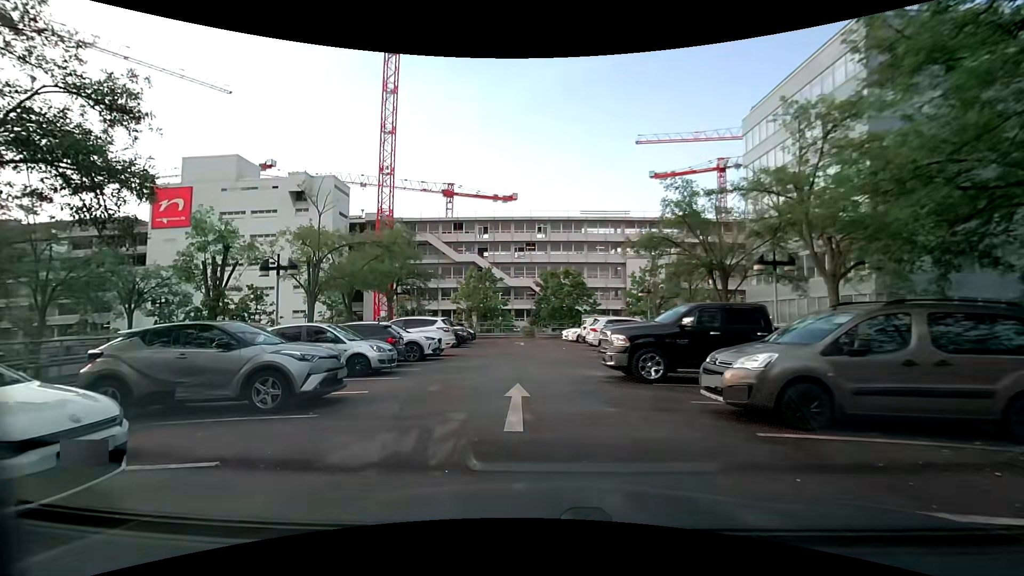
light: Day
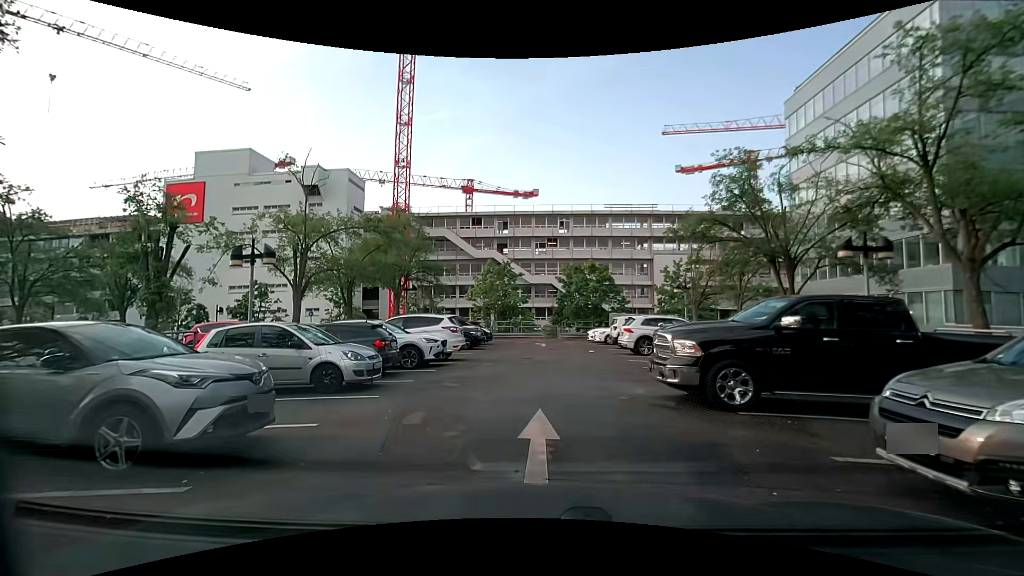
(-0.1, +3.4) m; -2°
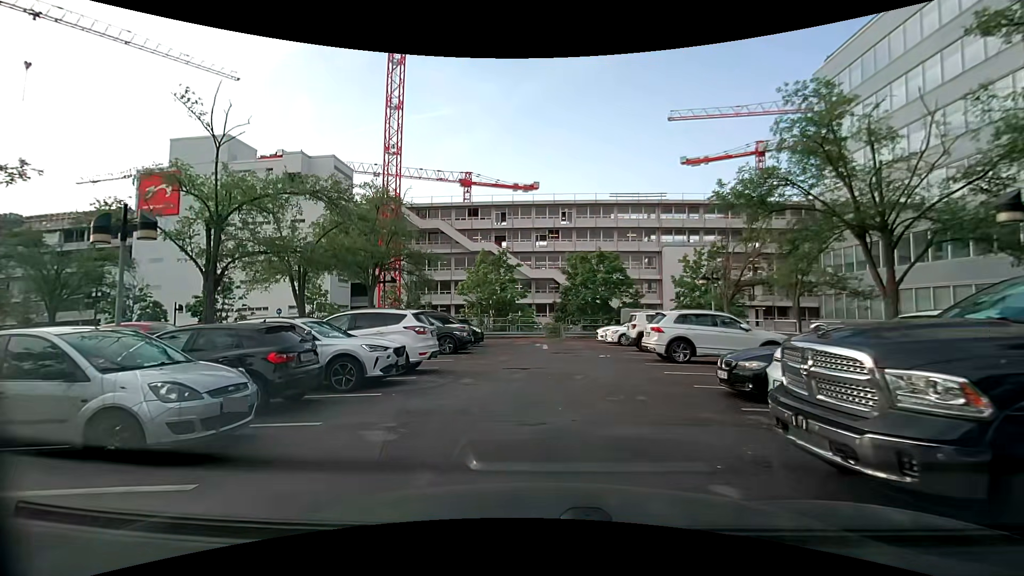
(-0.1, +5.0) m; -1°
